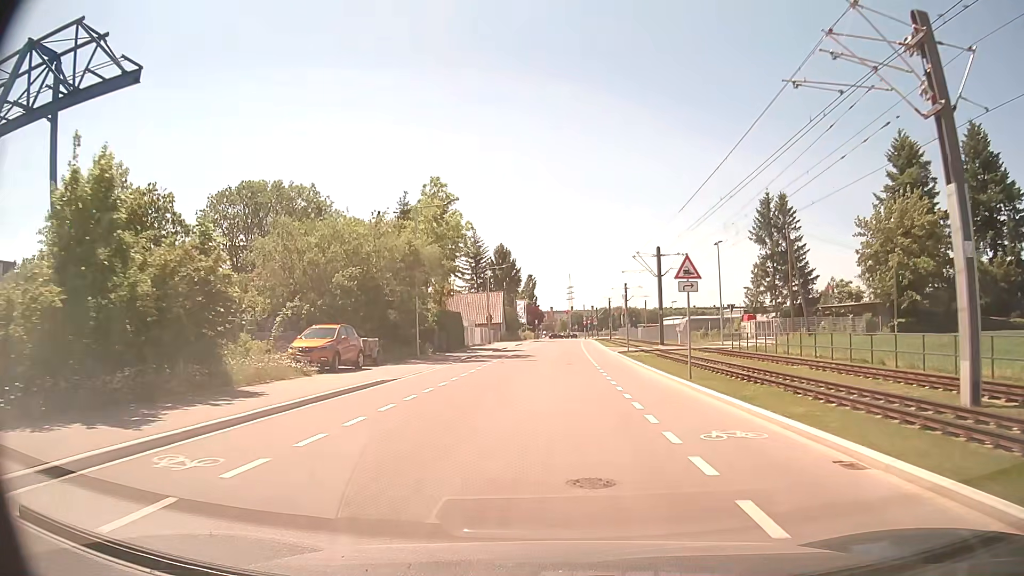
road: residential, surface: asphalt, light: Day
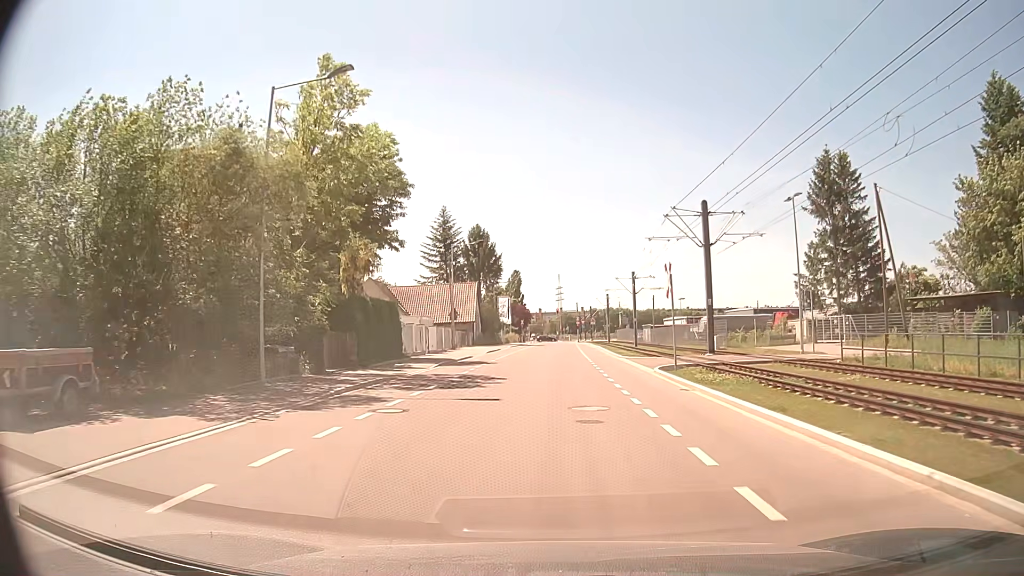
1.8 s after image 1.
(+0.2, +19.4) m; +1°
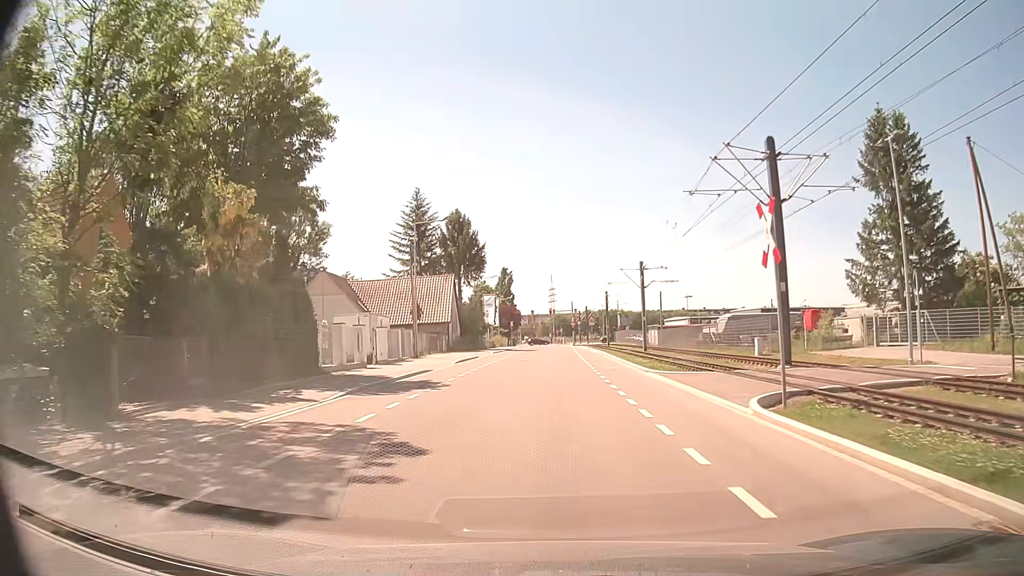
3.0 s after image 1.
(0.0, +11.9) m; +1°
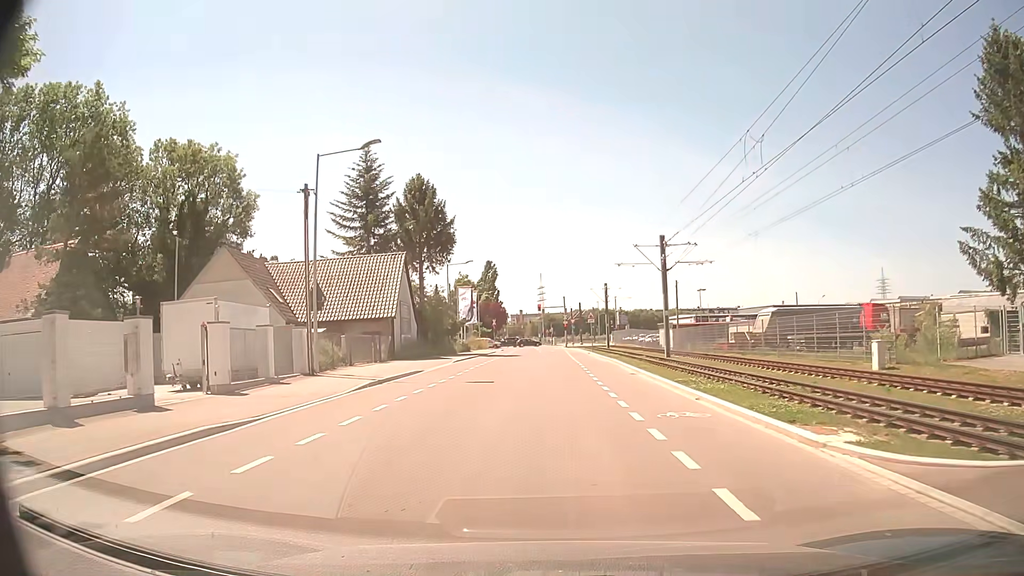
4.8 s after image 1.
(+0.1, +16.0) m; +1°
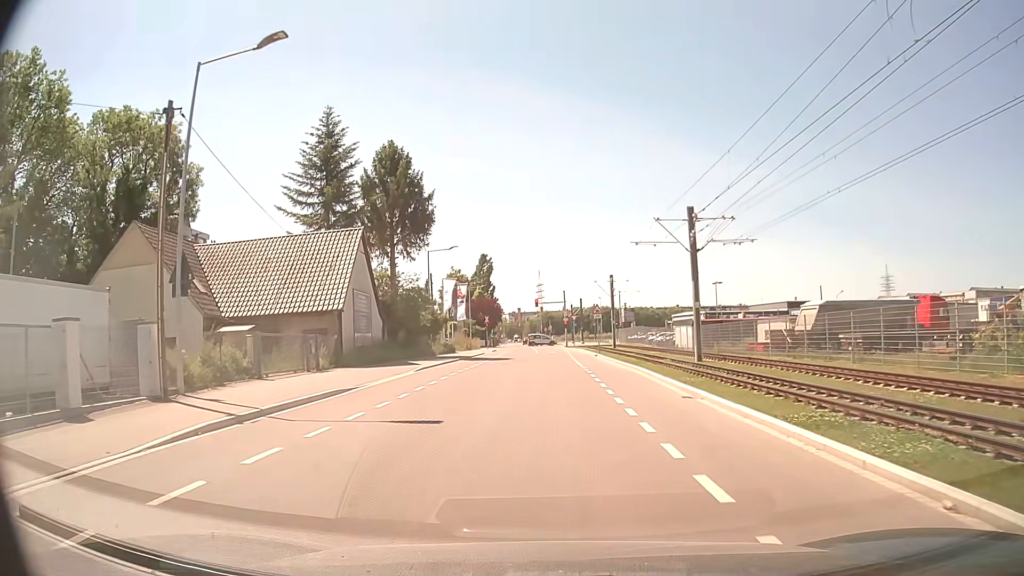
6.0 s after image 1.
(0.0, +9.5) m; 0°
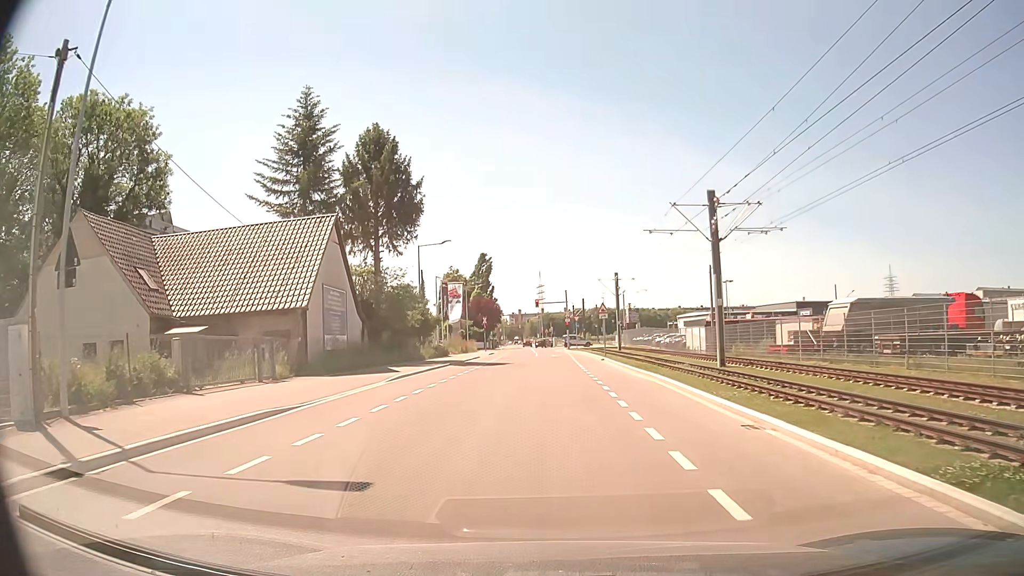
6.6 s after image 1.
(0.0, +4.4) m; 0°
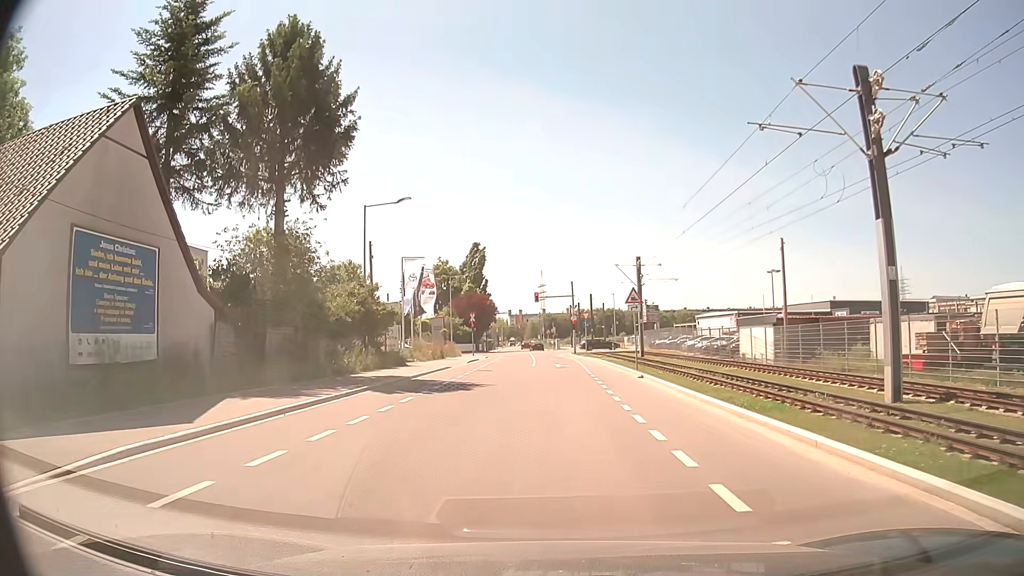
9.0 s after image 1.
(0.0, +15.6) m; 0°
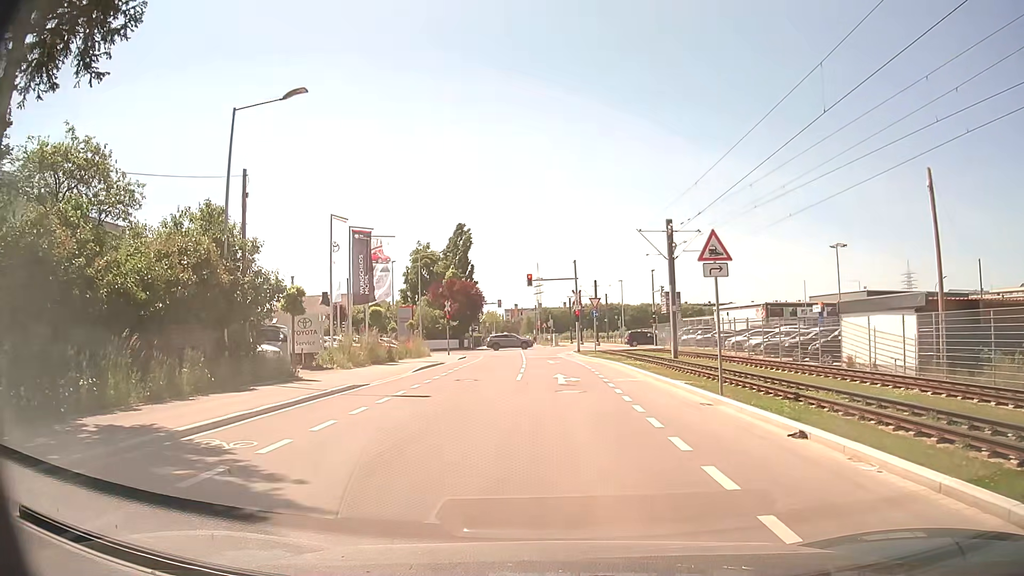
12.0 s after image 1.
(0.0, +15.3) m; 0°
(0, +10) (0, +20) (0, +30) (0, +40) (-1, +50) (-1, +60) (-1, +70) (-2, +80) (-3, +90) (-4, +100) m
